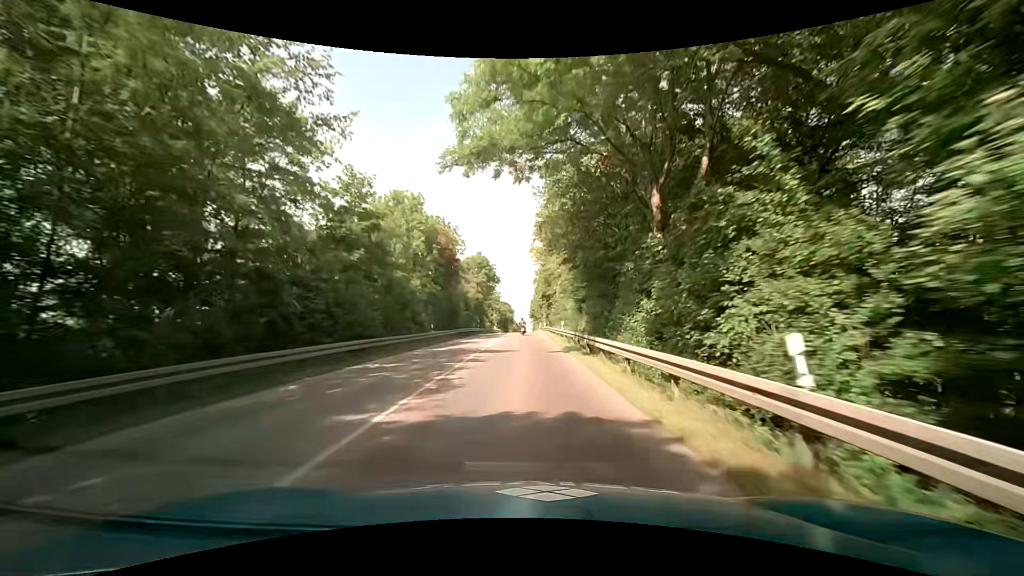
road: tertiary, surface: asphalt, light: Day
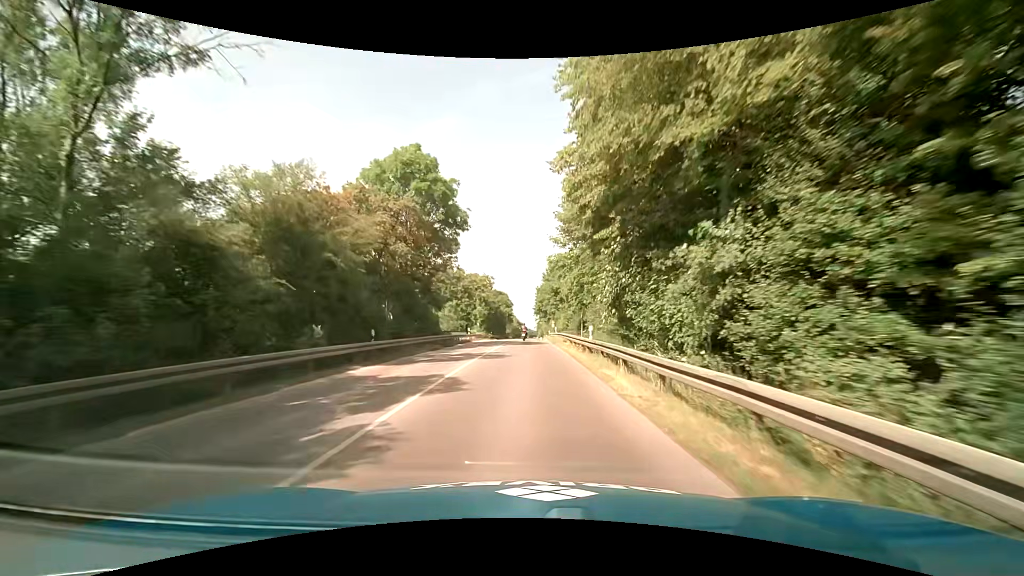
(-0.1, +47.4) m; 0°
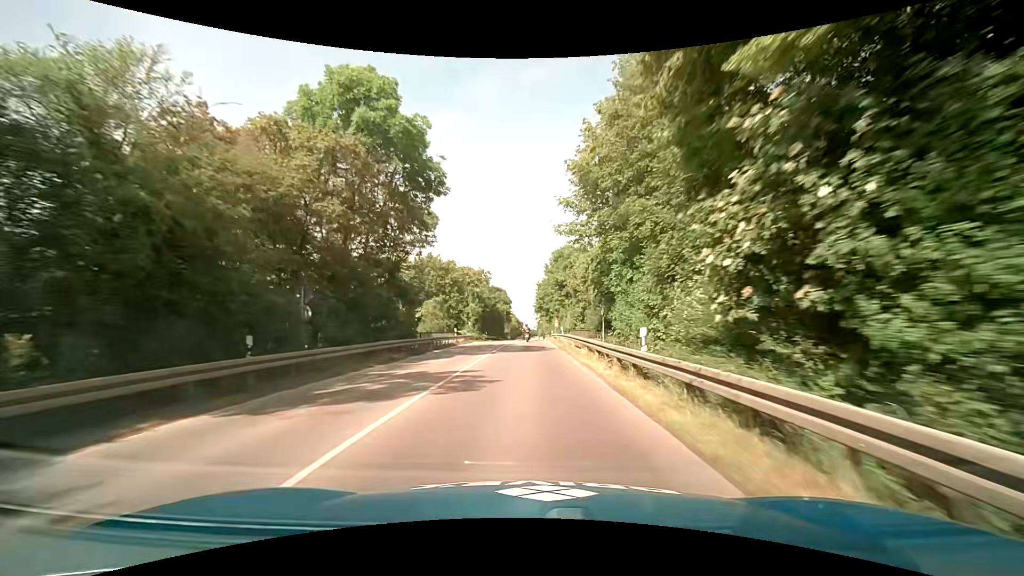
(0.0, +9.3) m; -1°
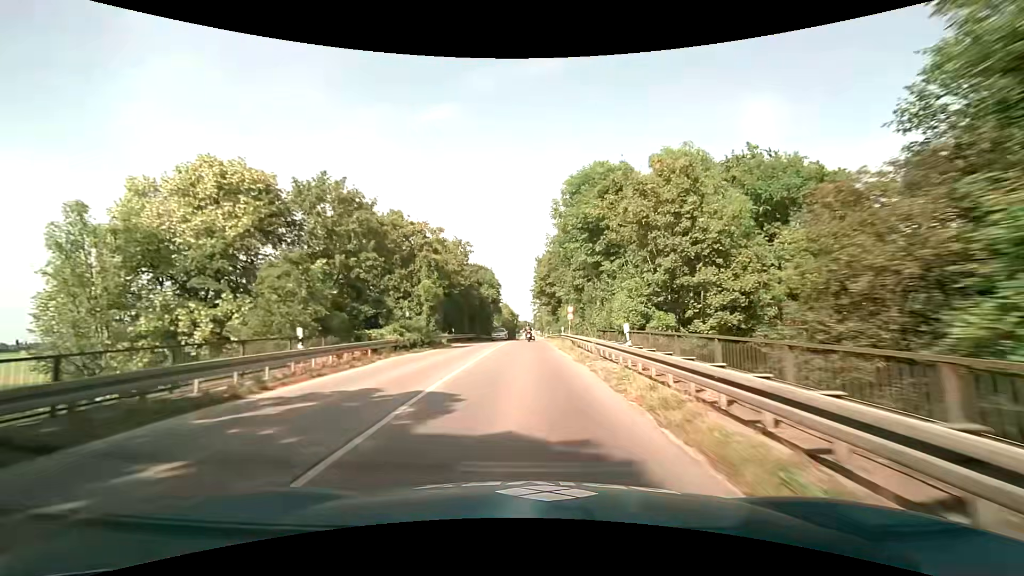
(+0.4, +27.7) m; +1°
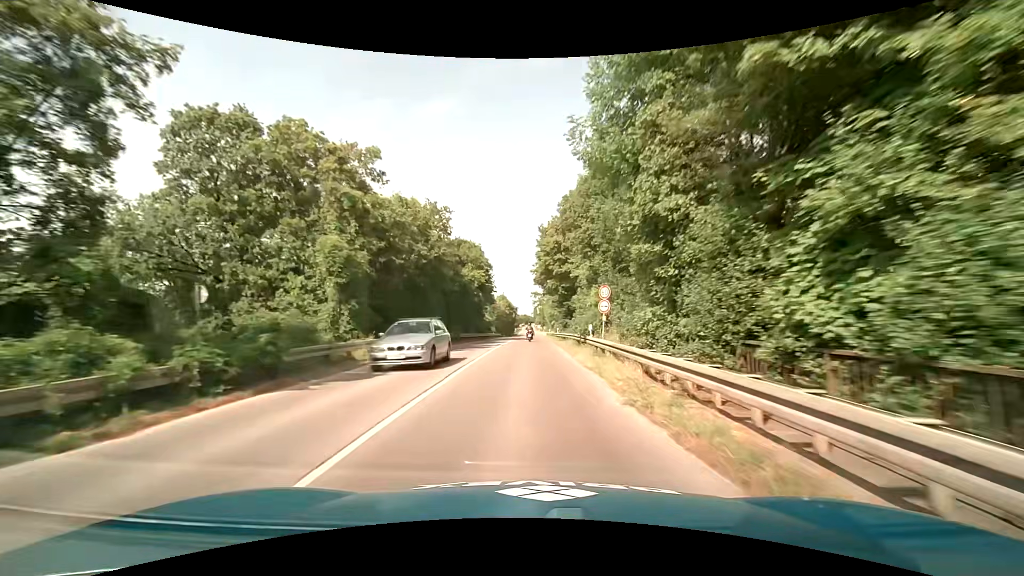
(-0.1, +18.3) m; 0°
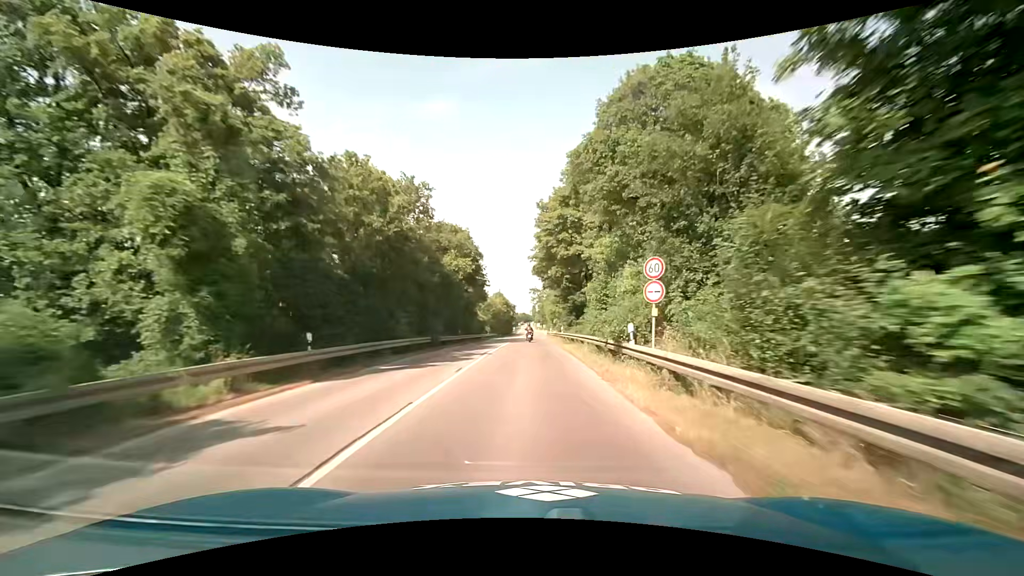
(0.0, +9.1) m; +1°
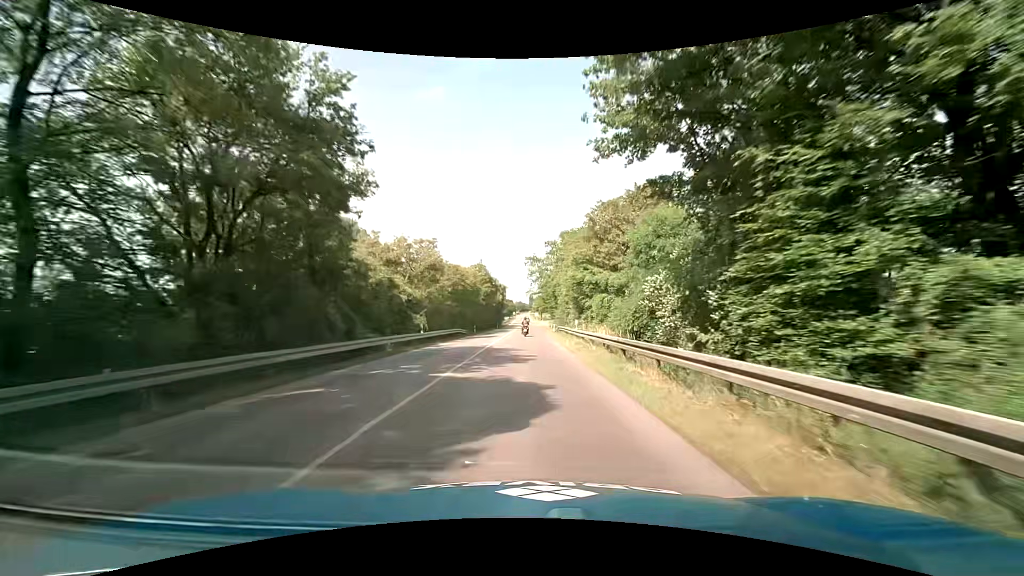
(-0.2, +45.8) m; -1°
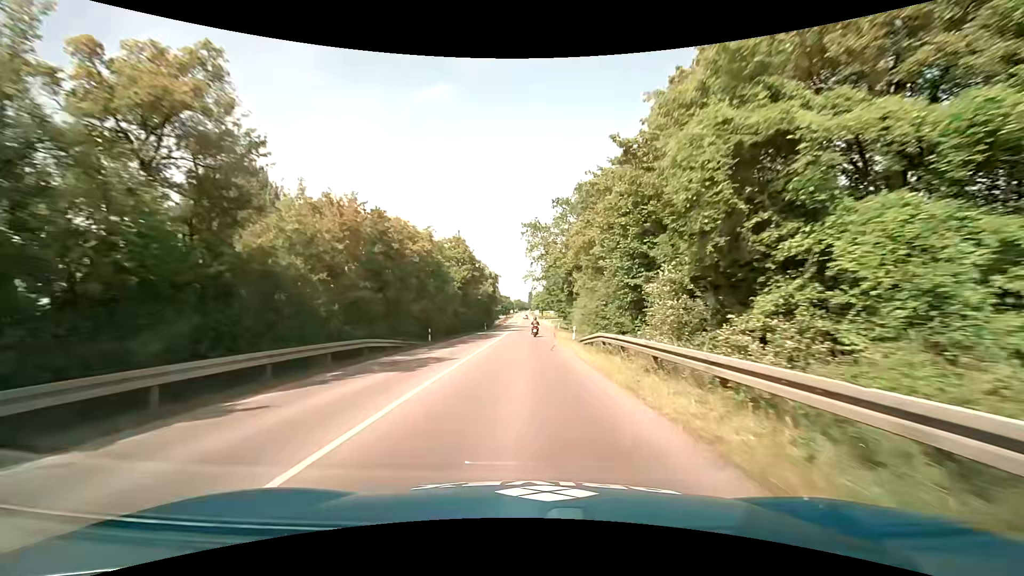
(+0.2, +27.8) m; +1°
(0, +10) (0, +20) (0, +30) (+1, +40) (+1, +50) (+1, +60) (+2, +70) (+2, +80) (+2, +90) (+2, +100) m
